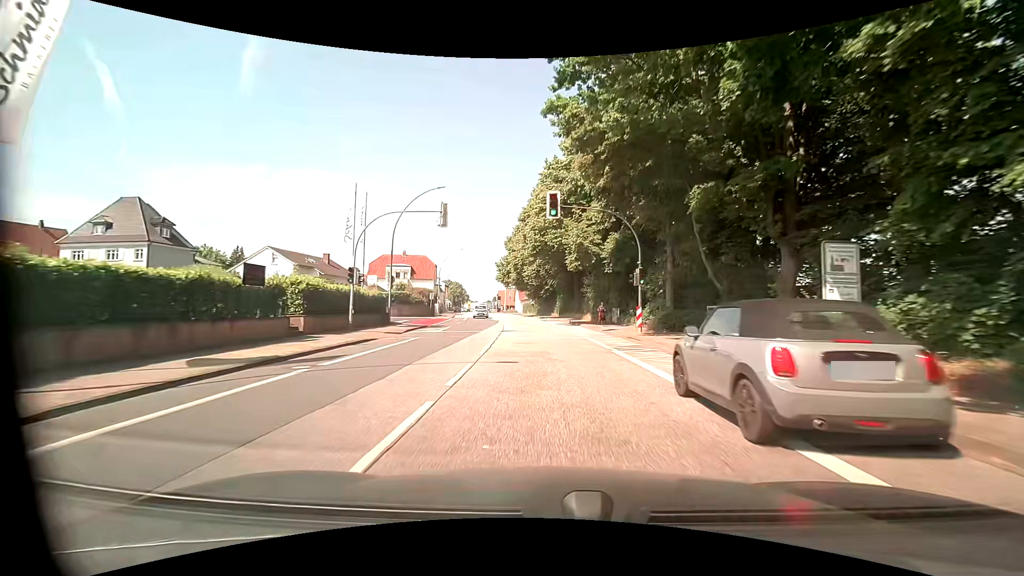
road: primary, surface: asphalt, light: Day
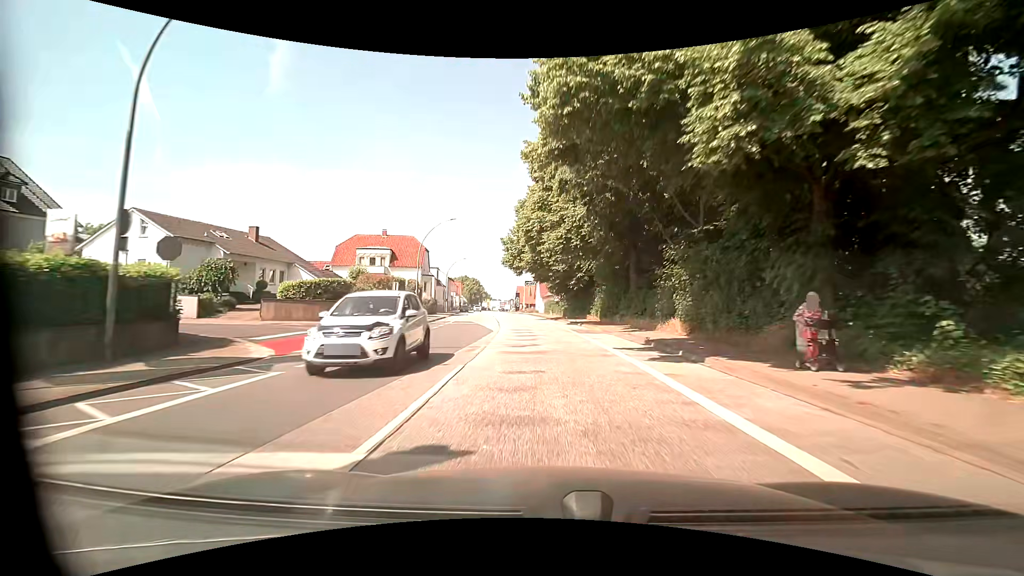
(-0.6, +24.3) m; -2°
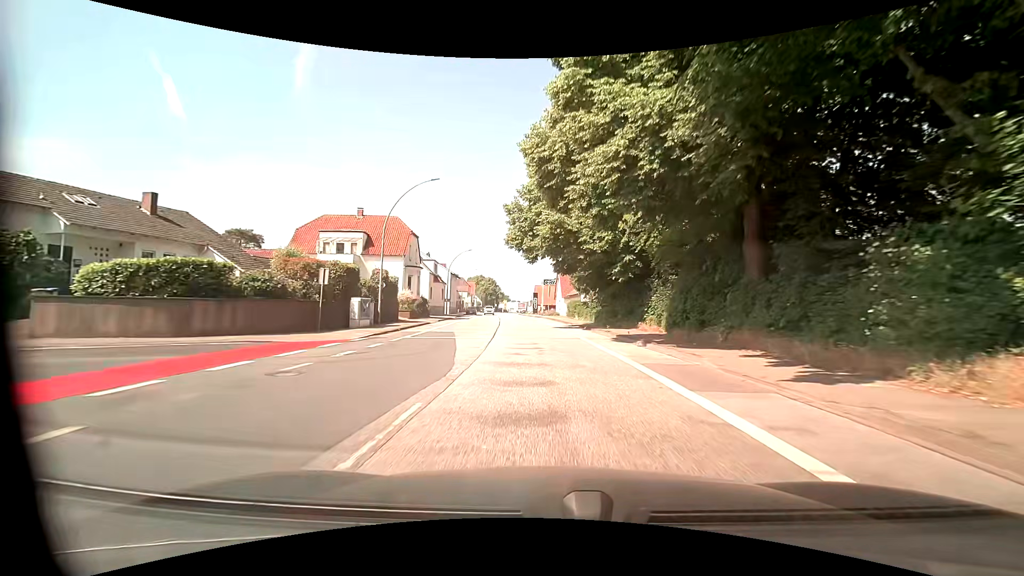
(-0.6, +16.2) m; -3°
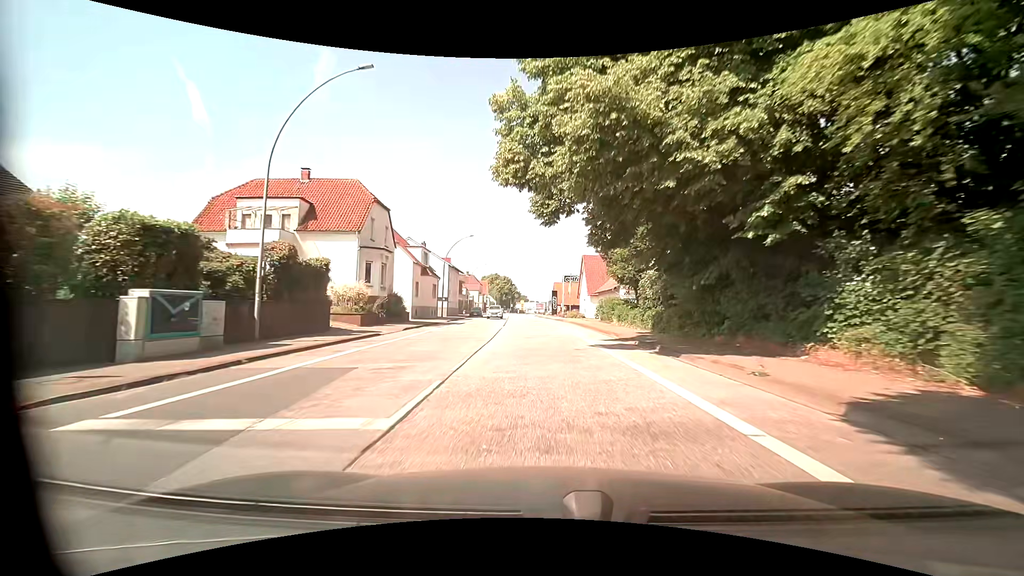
(-0.3, +16.2) m; -2°
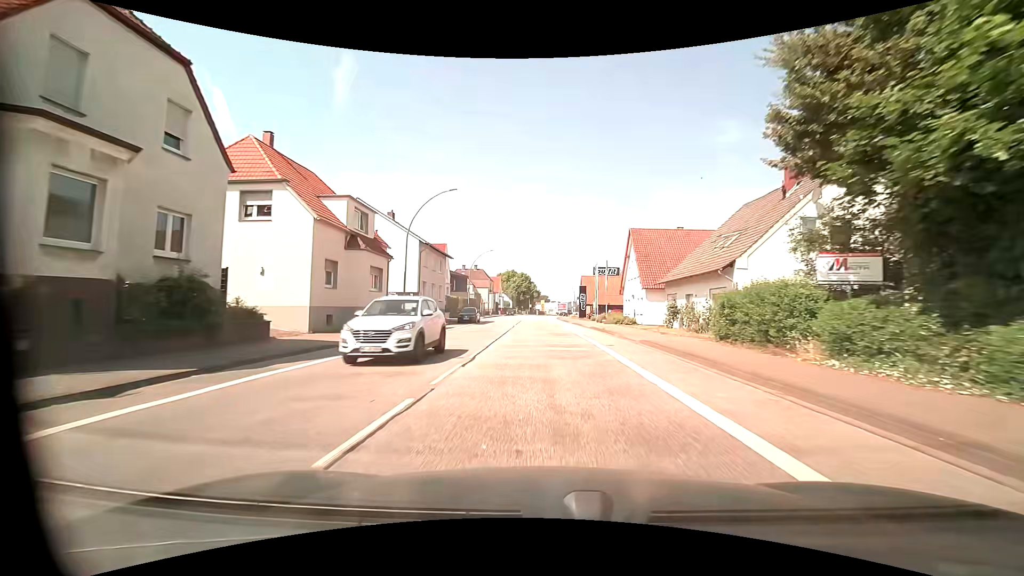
(-0.4, +24.3) m; -3°
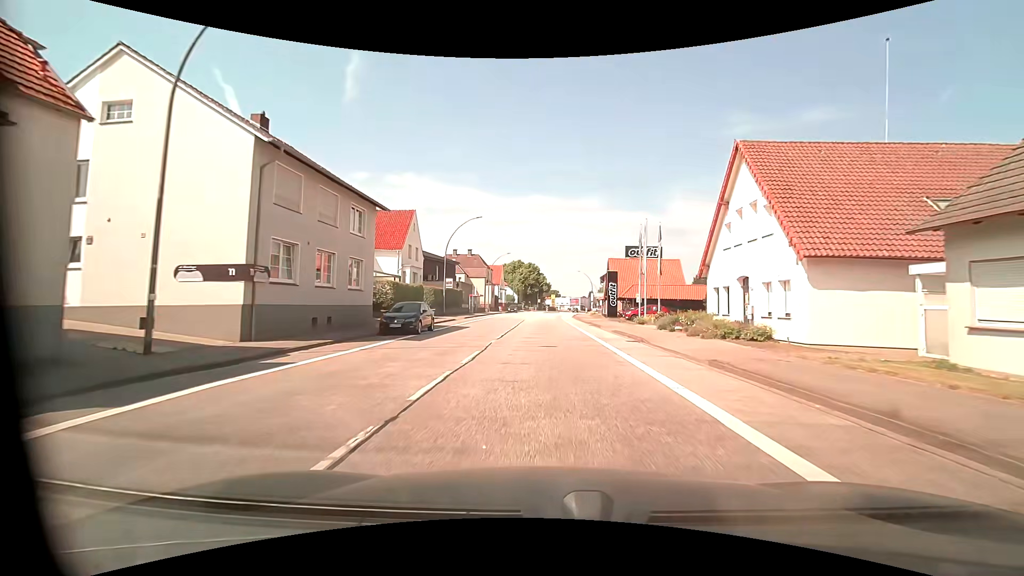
(0.0, +24.3) m; 0°
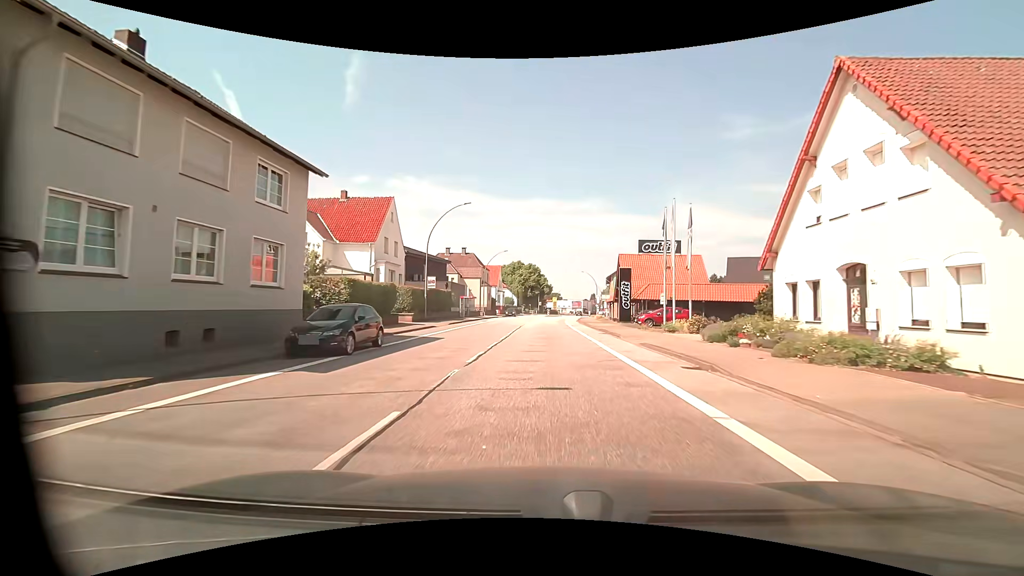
(-0.1, +8.1) m; -1°
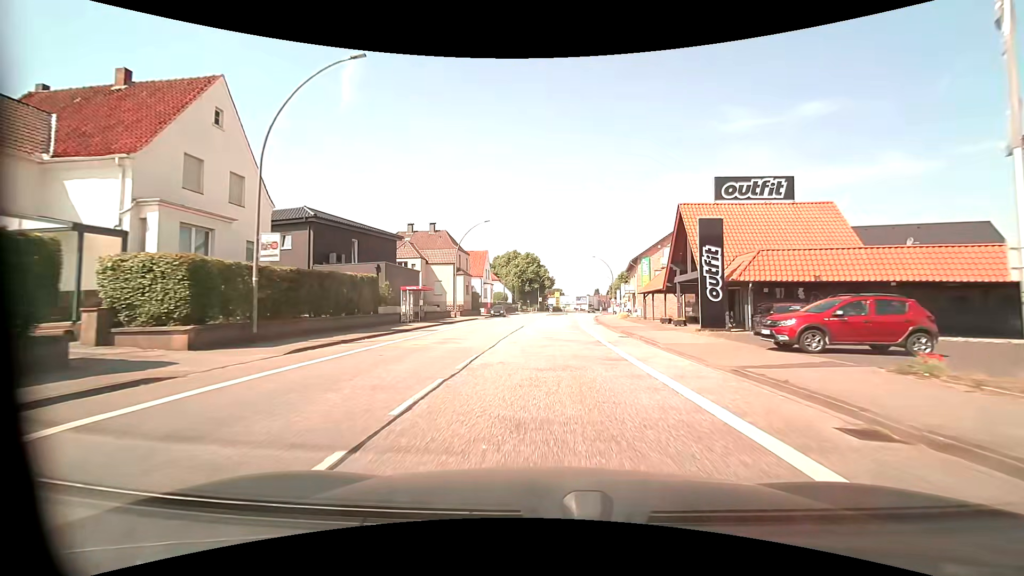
(-0.1, +24.4) m; 0°
(0, +10) (0, +20) (0, +30) (+1, +40) (+1, +50) (+2, +60) (+3, +70) (+4, +80) (+5, +90) (+7, +100) m
